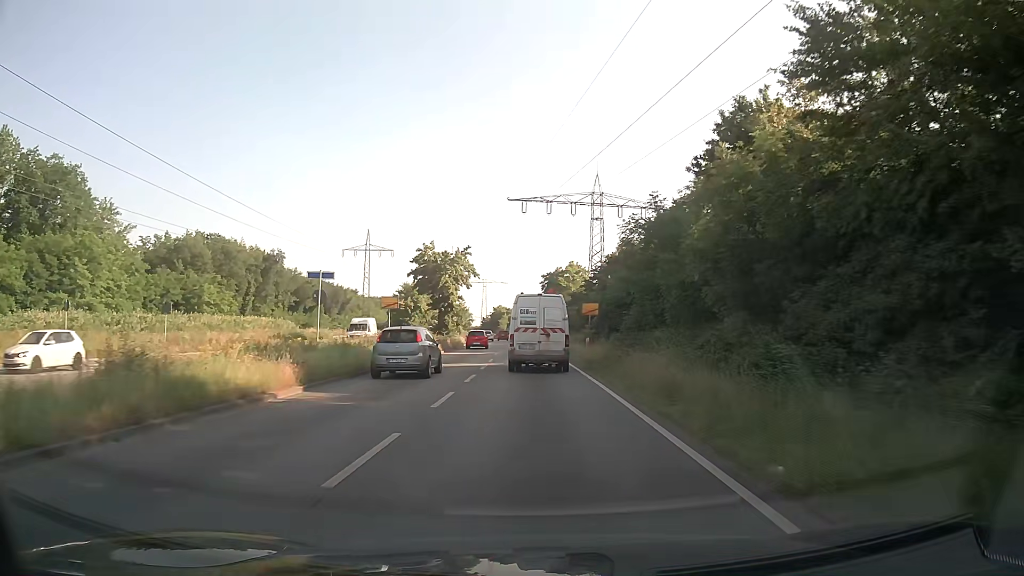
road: primary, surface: asphalt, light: Day
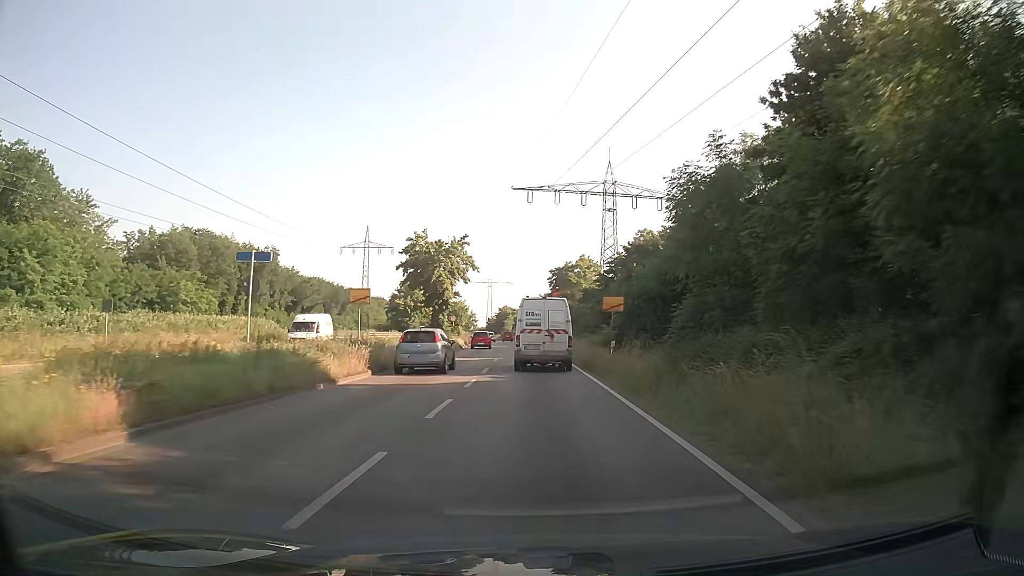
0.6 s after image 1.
(0.0, +7.5) m; -1°
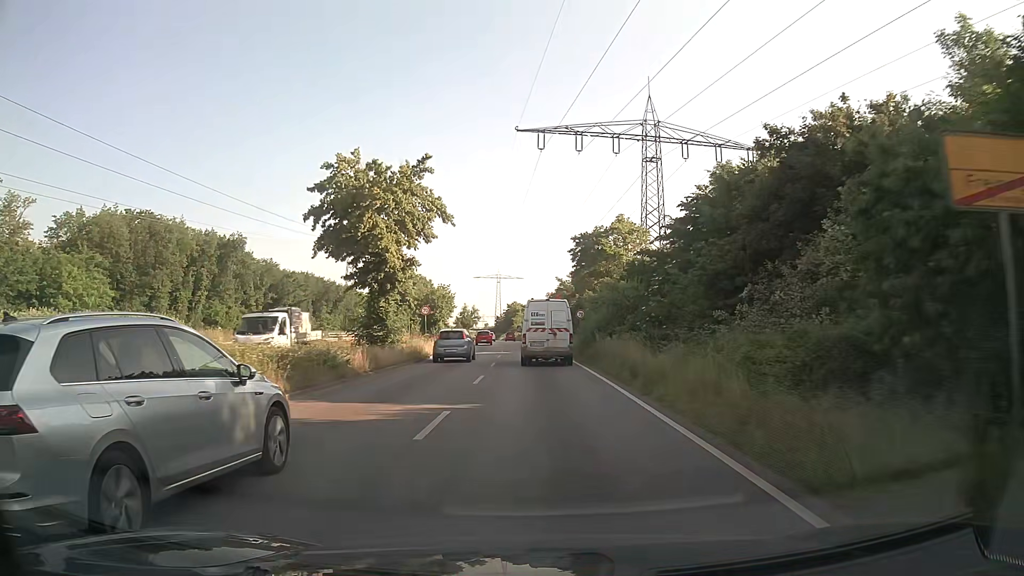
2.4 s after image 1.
(-0.1, +23.6) m; -1°
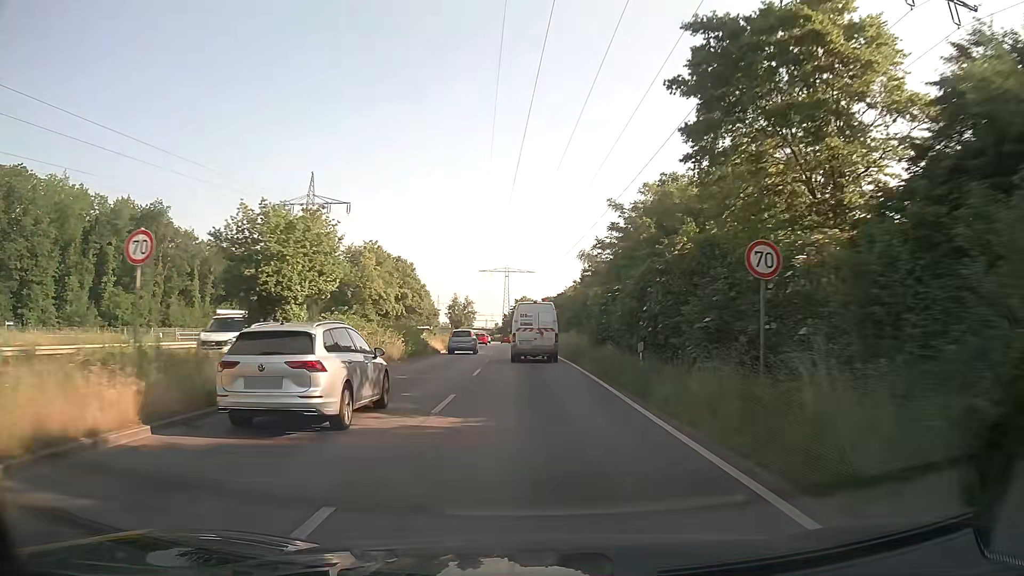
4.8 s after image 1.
(-0.3, +33.7) m; -1°
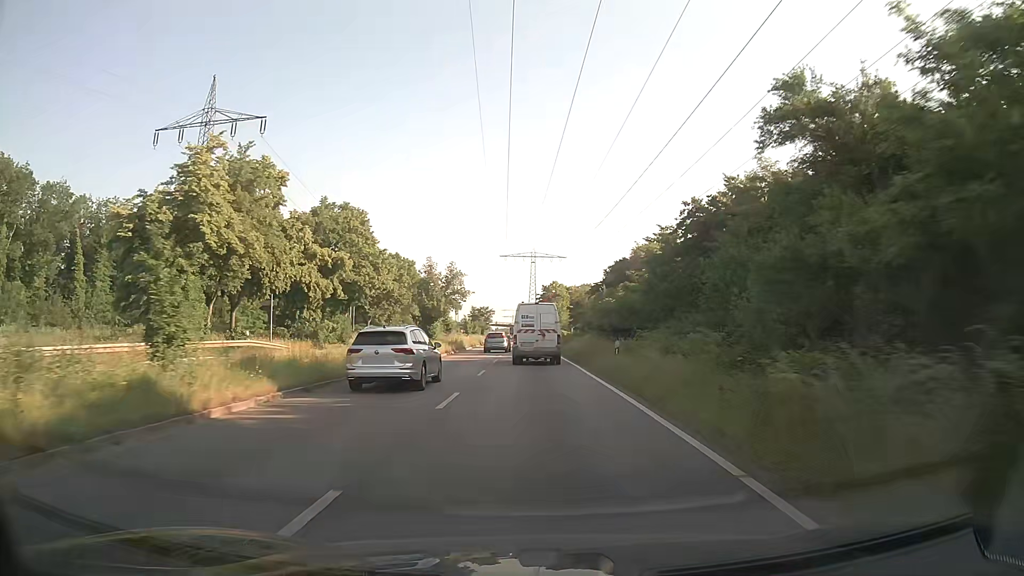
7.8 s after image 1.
(-0.7, +45.1) m; -2°
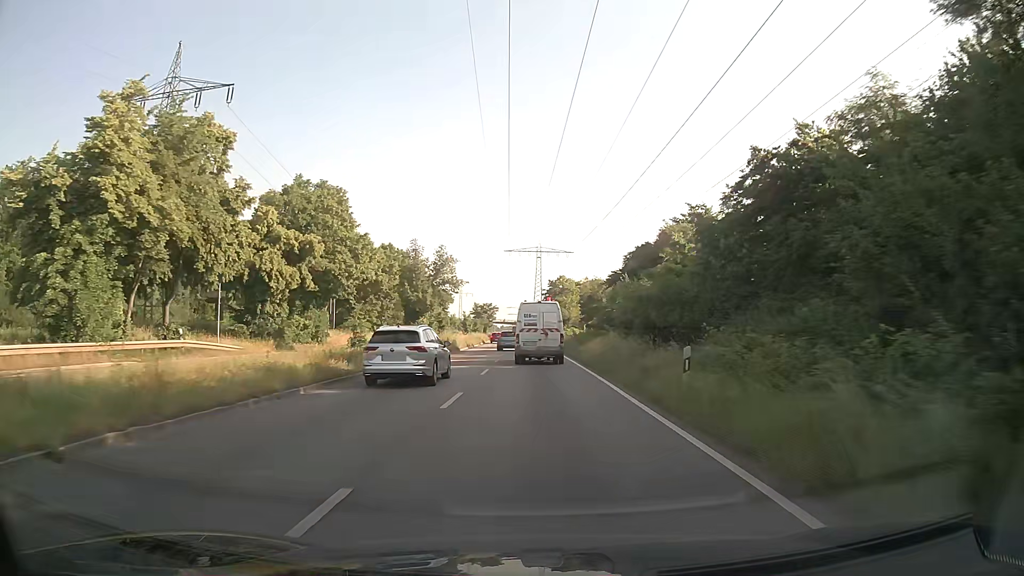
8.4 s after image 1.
(0.0, +9.1) m; 0°
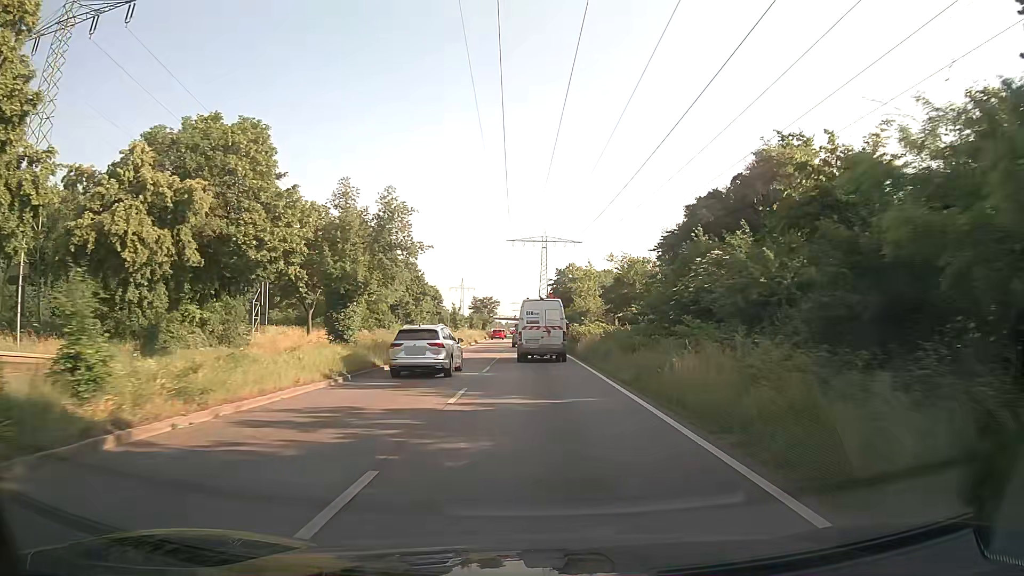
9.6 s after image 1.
(-0.1, +17.6) m; 0°
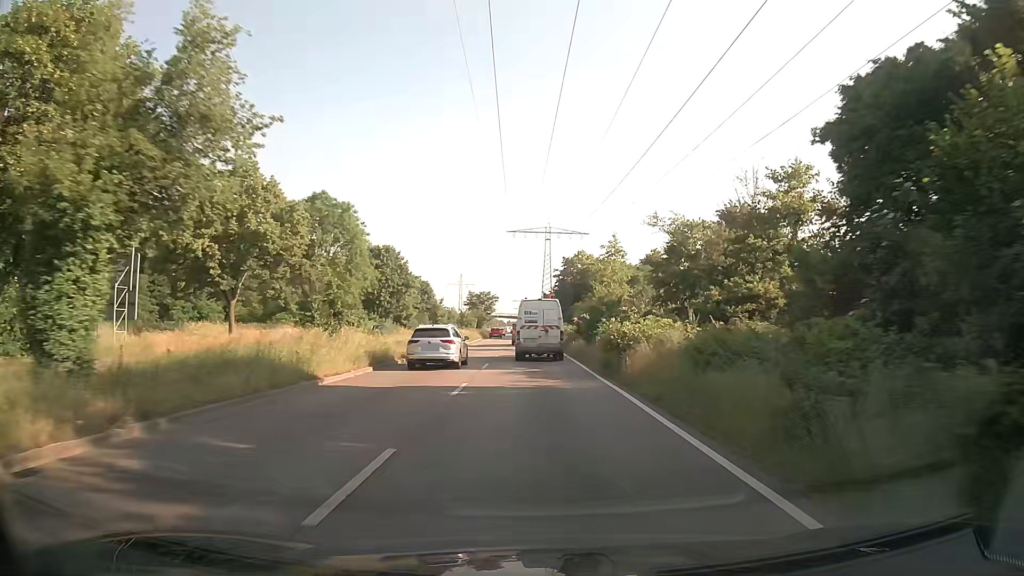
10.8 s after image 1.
(0.0, +16.9) m; 0°
(0, +10) (0, +20) (0, +30) (0, +40) (0, +50) (0, +60) (0, +70) (-1, +80) (-1, +90) (-1, +100) m
